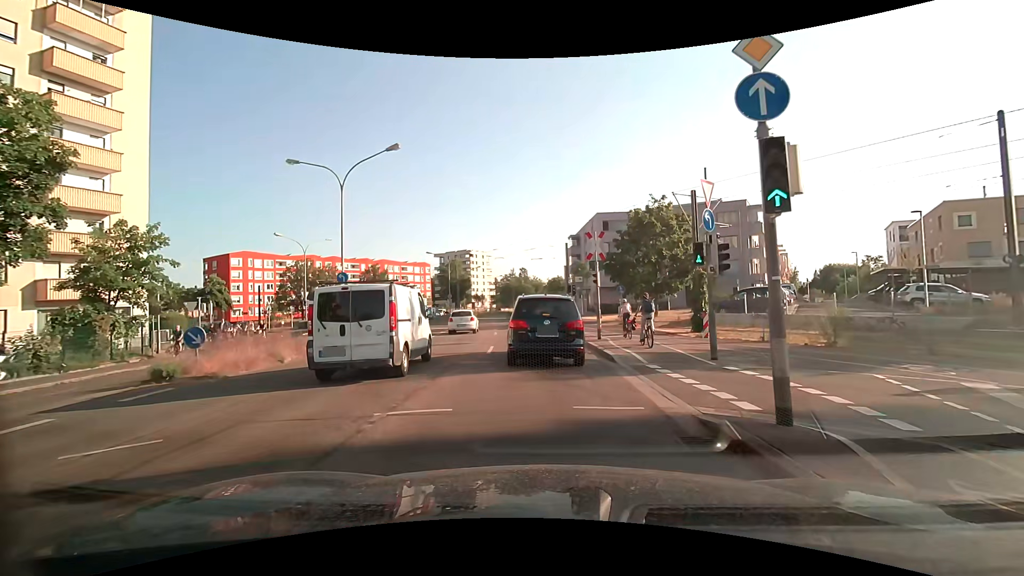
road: secondary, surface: asphalt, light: Day
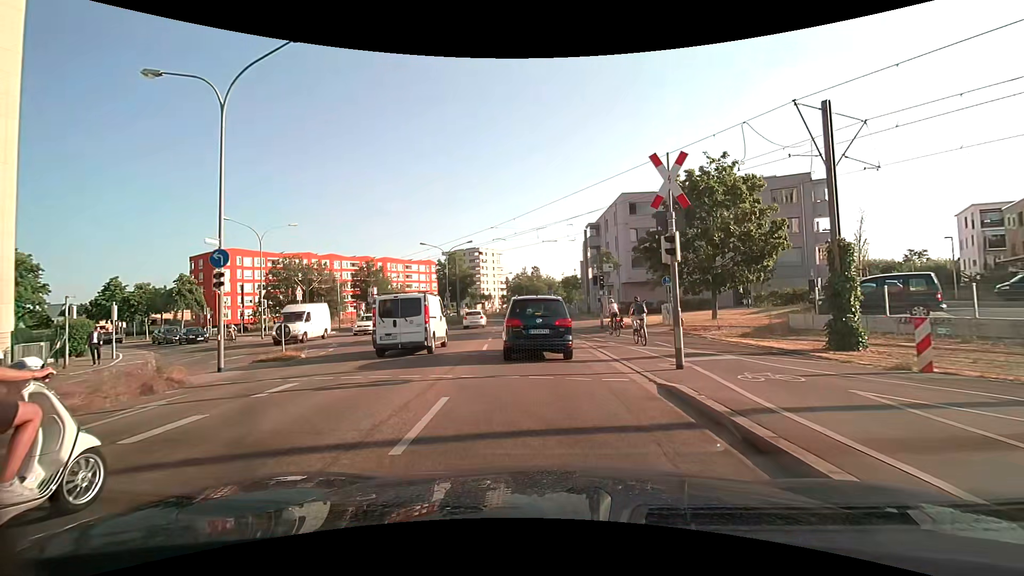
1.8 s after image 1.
(0.0, +11.0) m; -1°
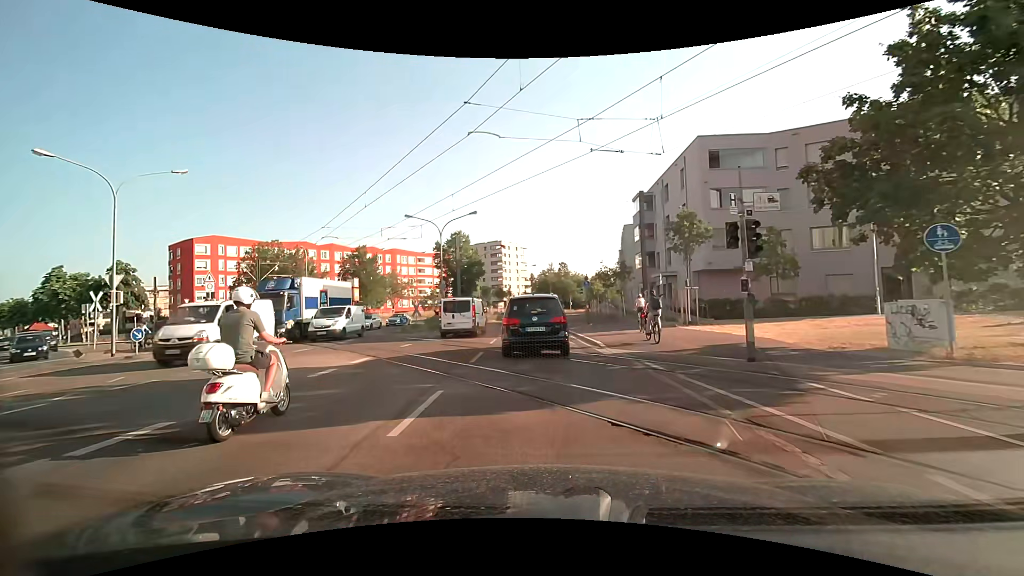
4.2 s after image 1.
(-0.5, +17.7) m; -2°
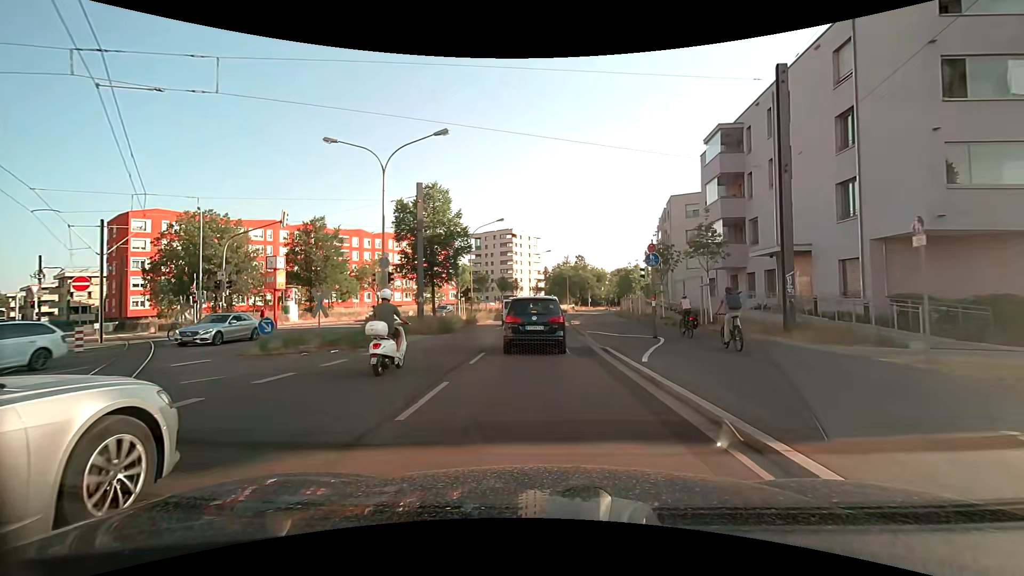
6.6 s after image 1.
(-0.6, +19.3) m; -1°
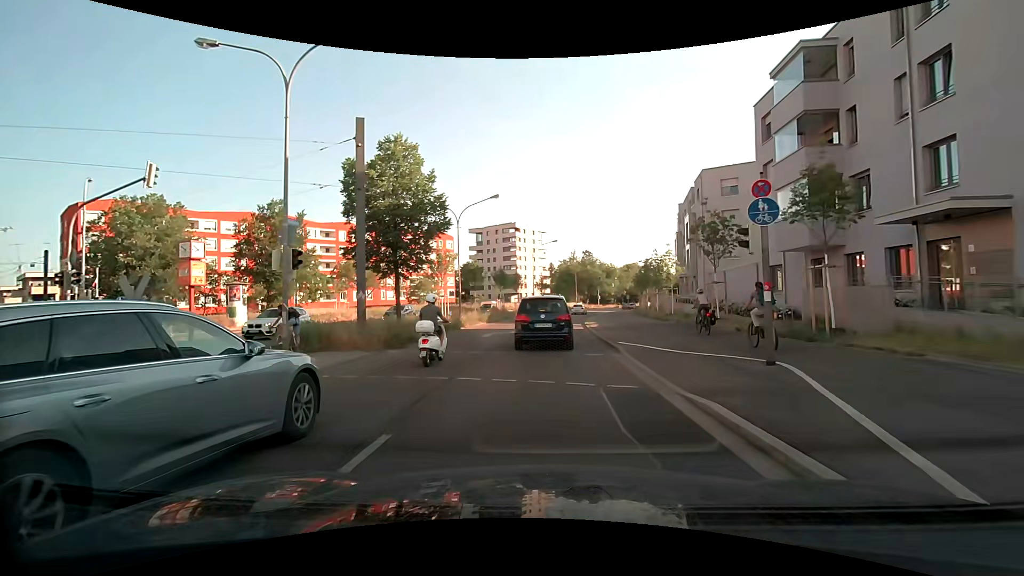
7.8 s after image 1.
(-0.2, +9.6) m; -2°
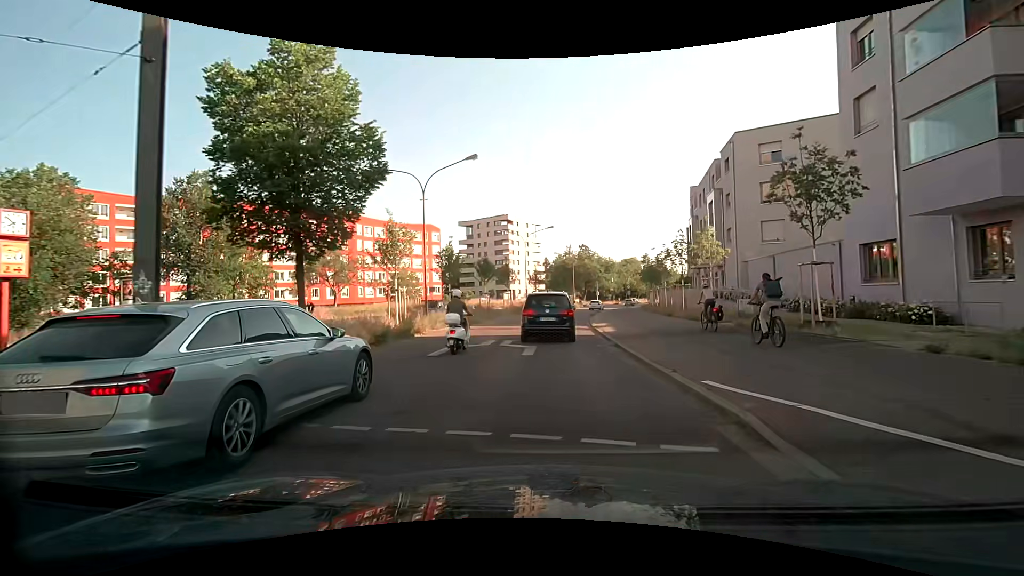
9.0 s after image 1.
(+0.1, +9.5) m; +1°
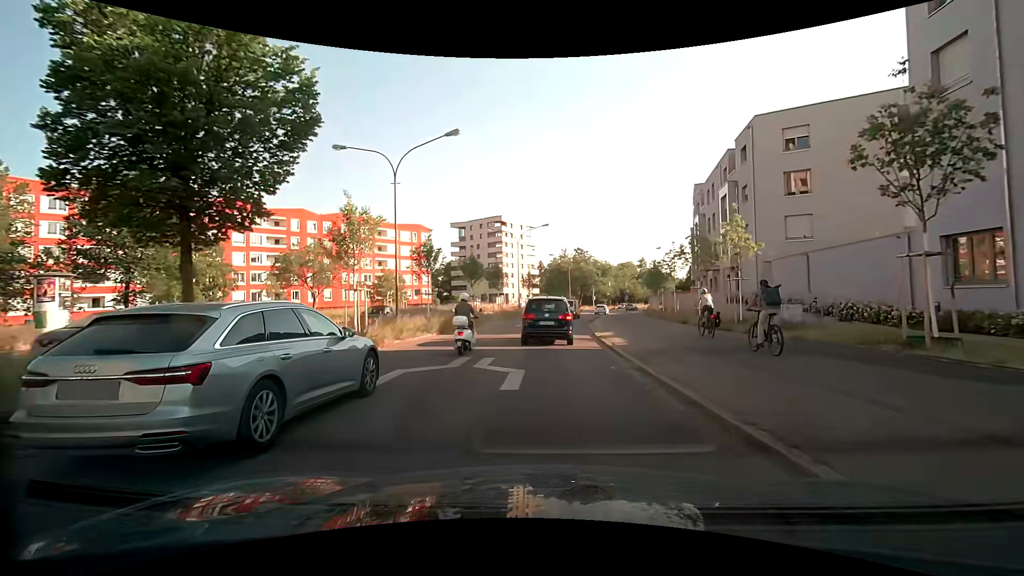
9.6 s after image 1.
(0.0, +4.7) m; 0°
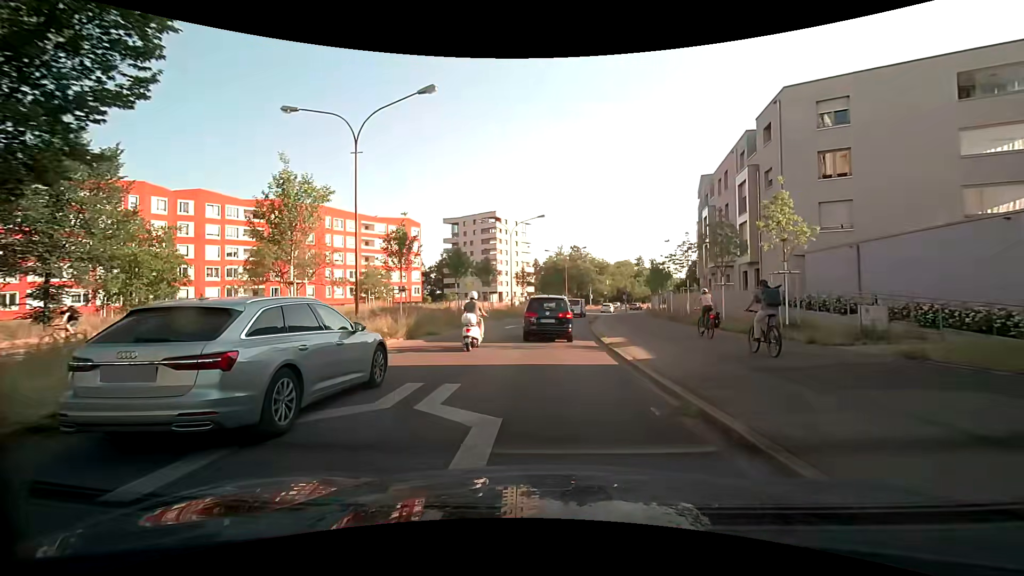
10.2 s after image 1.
(+0.1, +4.6) m; +1°
(0, +10) (0, +20) (+1, +30) (+1, +40) (+3, +50) (+4, +60) (+7, +69) (+9, +79) (+12, +89) (+15, +98) m
